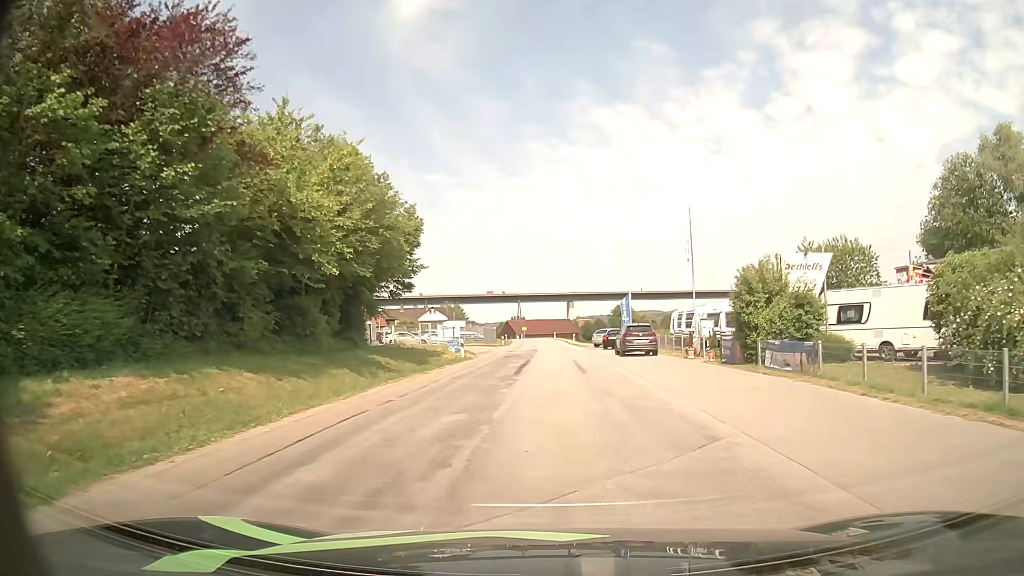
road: unclassified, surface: asphalt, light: Day
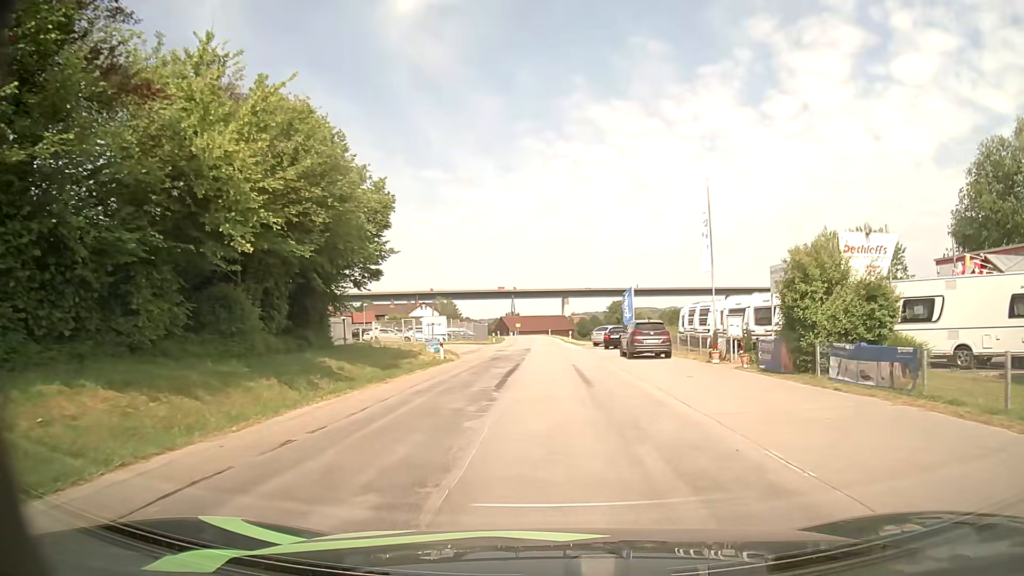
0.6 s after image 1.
(0.0, +5.2) m; +1°
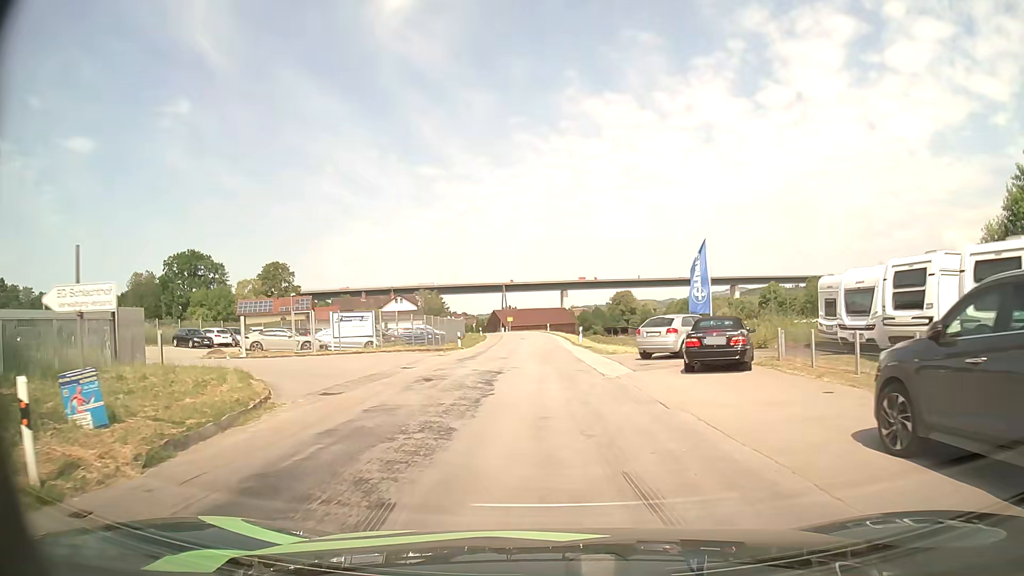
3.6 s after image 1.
(-0.1, +25.5) m; 0°
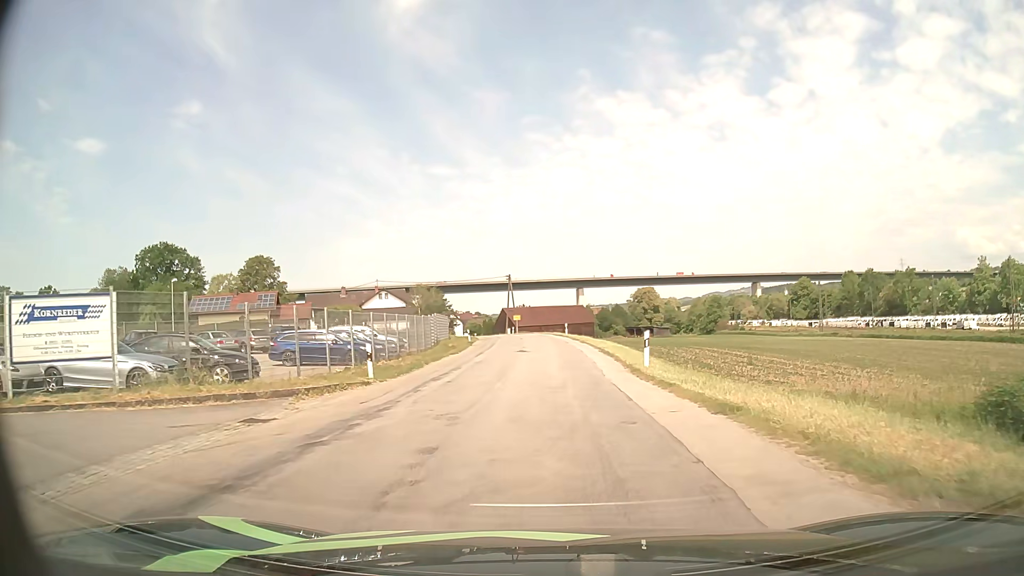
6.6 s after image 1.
(-0.2, +24.5) m; -1°
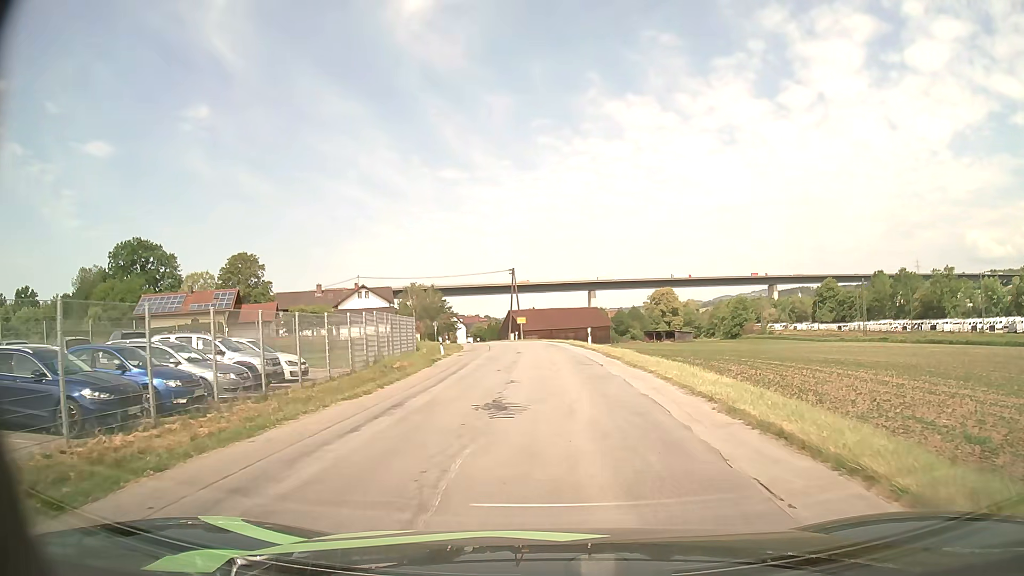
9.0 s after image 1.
(-0.2, +18.8) m; -1°
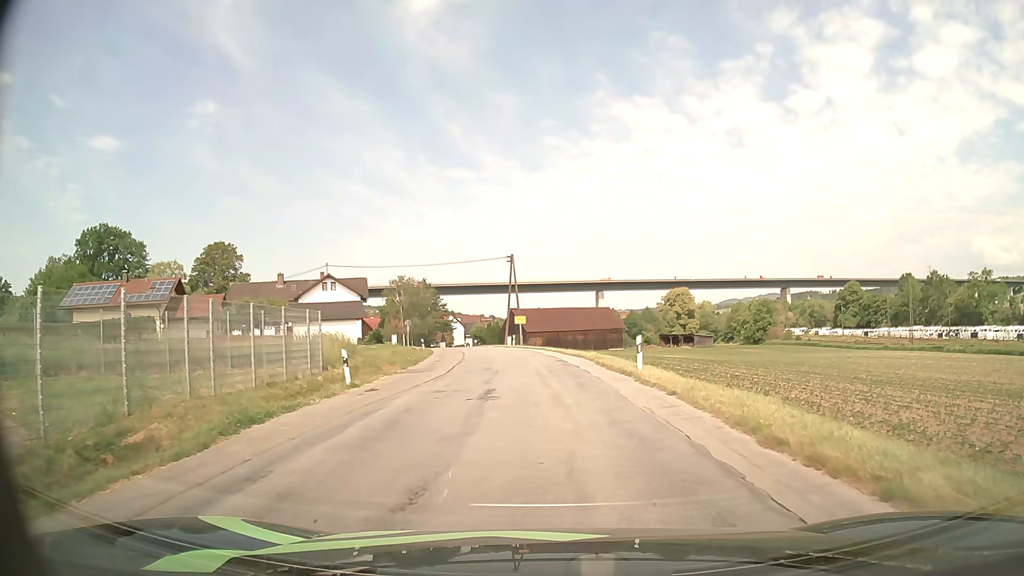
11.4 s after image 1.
(-0.1, +18.1) m; -1°
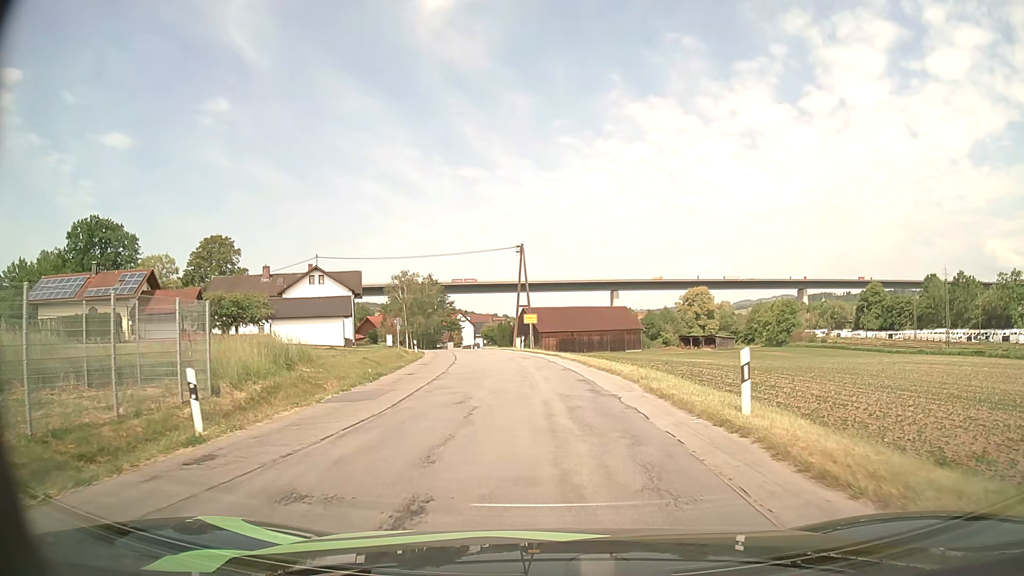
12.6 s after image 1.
(0.0, +9.0) m; 0°
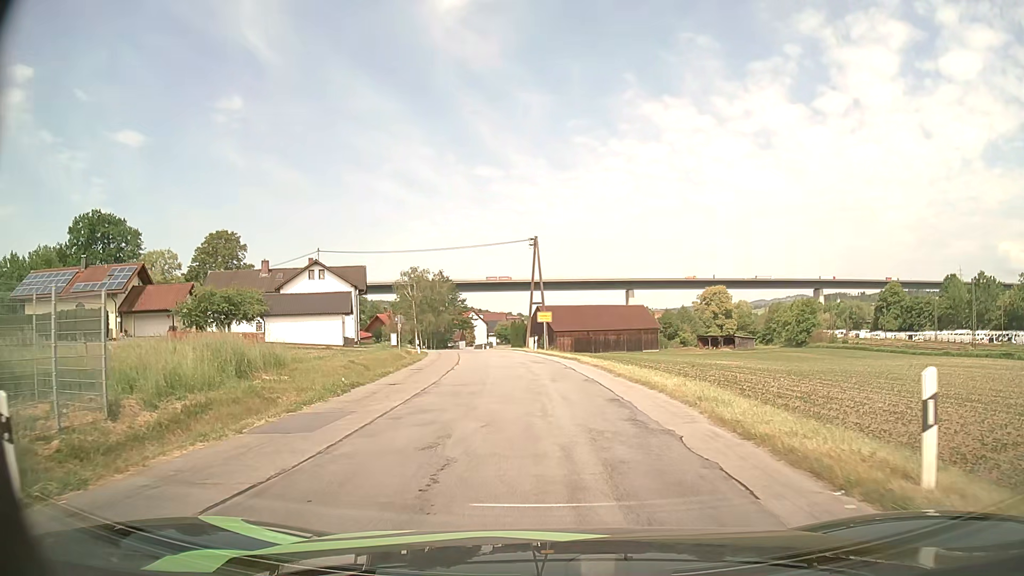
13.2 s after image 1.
(0.0, +4.5) m; -1°
(0, +10) (-1, +20) (-2, +30) (-4, +40) (-5, +50) (-7, +60) (-9, +69) (-10, +79) (-12, +89) (-13, +99) m
